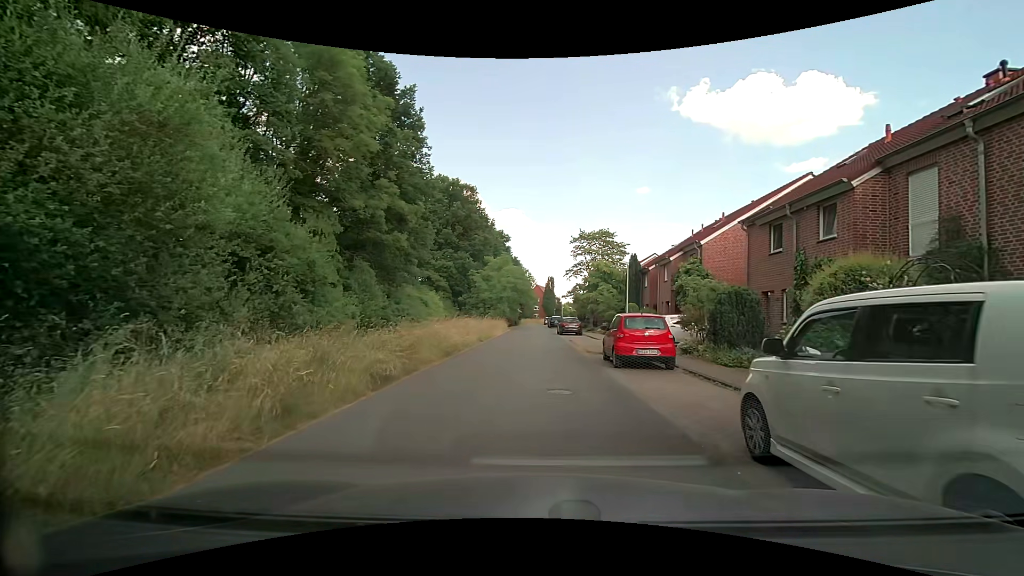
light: Day
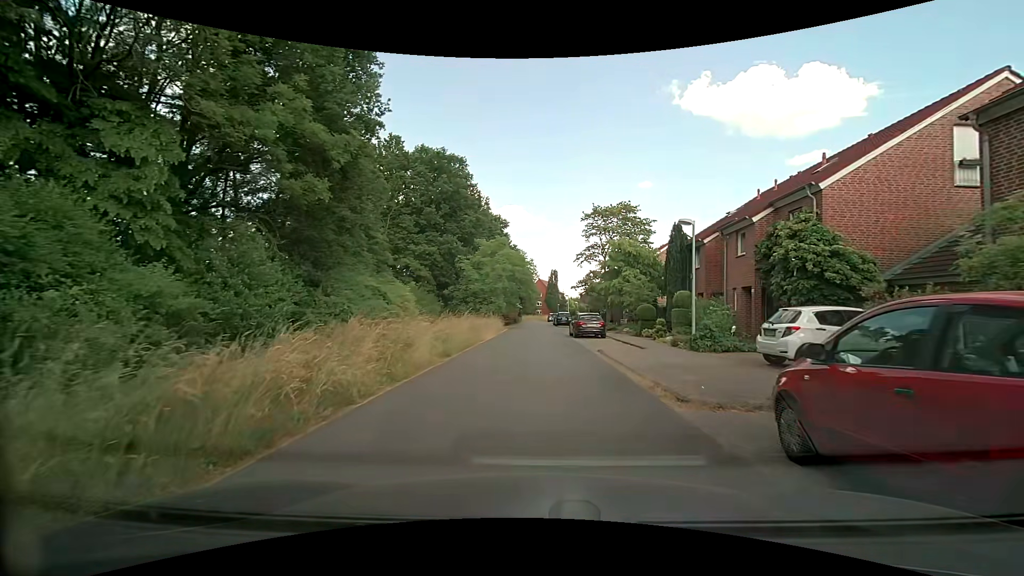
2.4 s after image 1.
(+0.2, +11.8) m; +1°
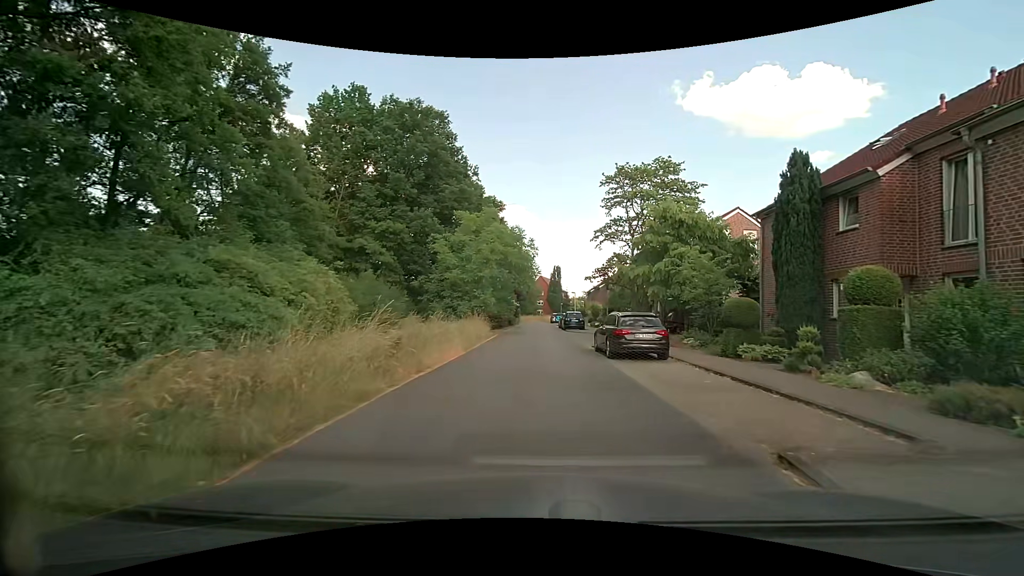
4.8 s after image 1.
(0.0, +13.2) m; -1°
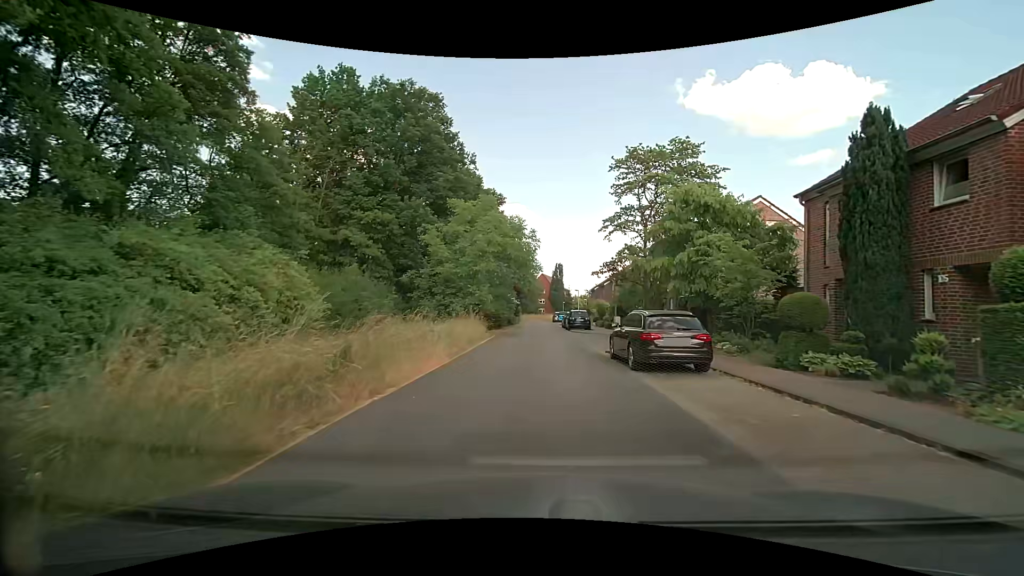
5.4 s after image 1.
(0.0, +3.4) m; 0°
